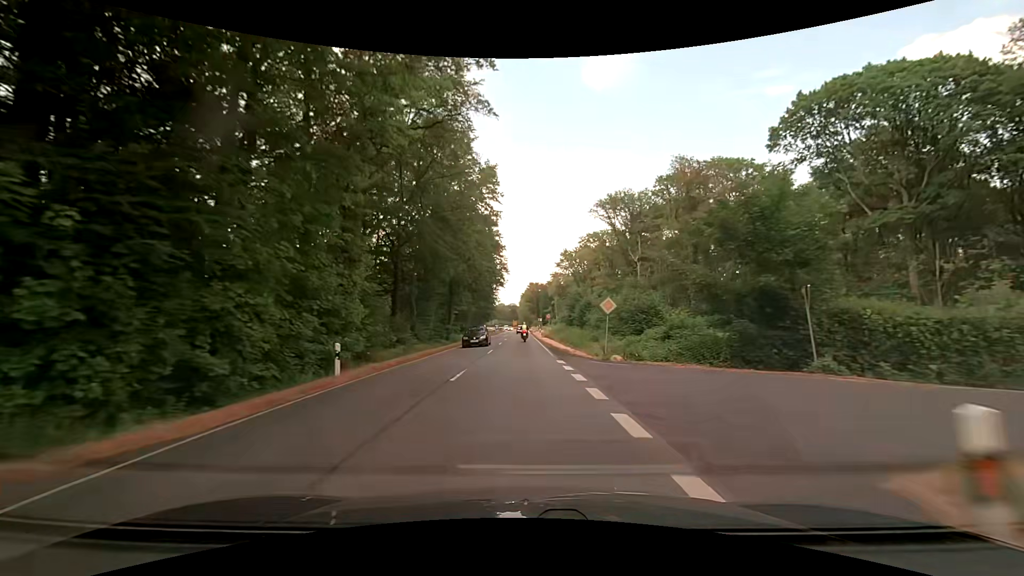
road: primary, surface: asphalt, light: Day
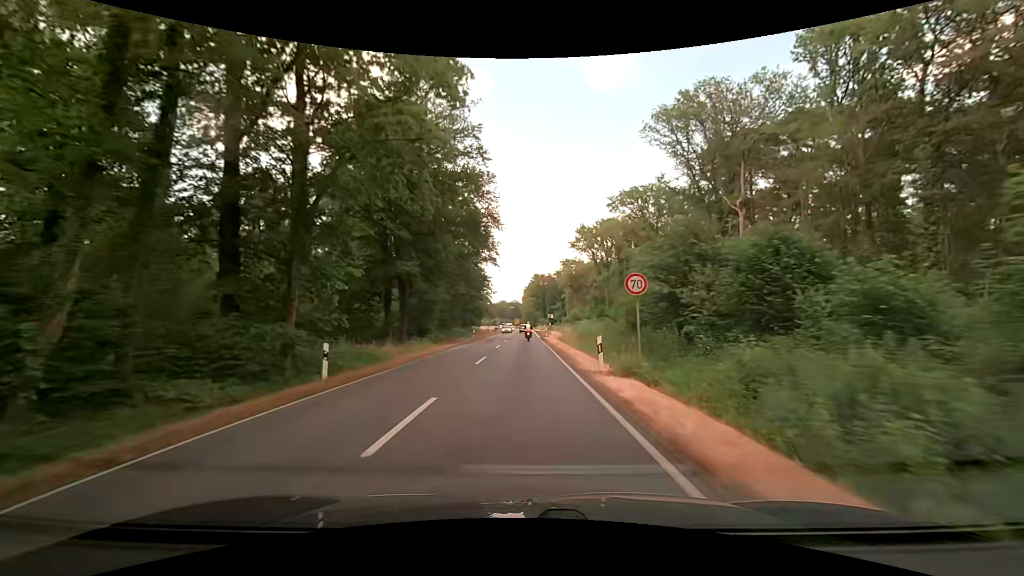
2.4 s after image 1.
(-0.1, +42.9) m; 0°
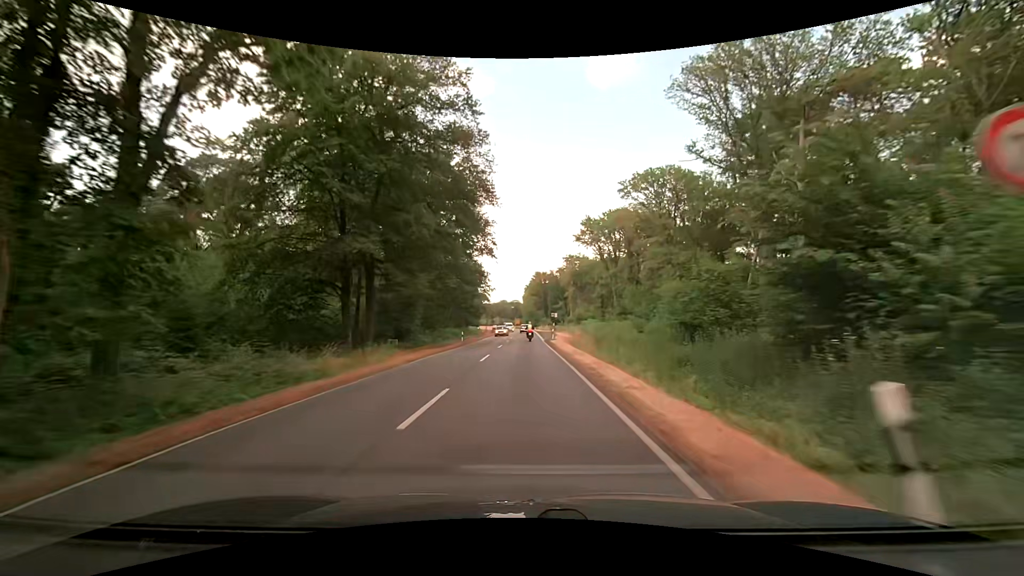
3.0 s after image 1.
(0.0, +10.7) m; 0°
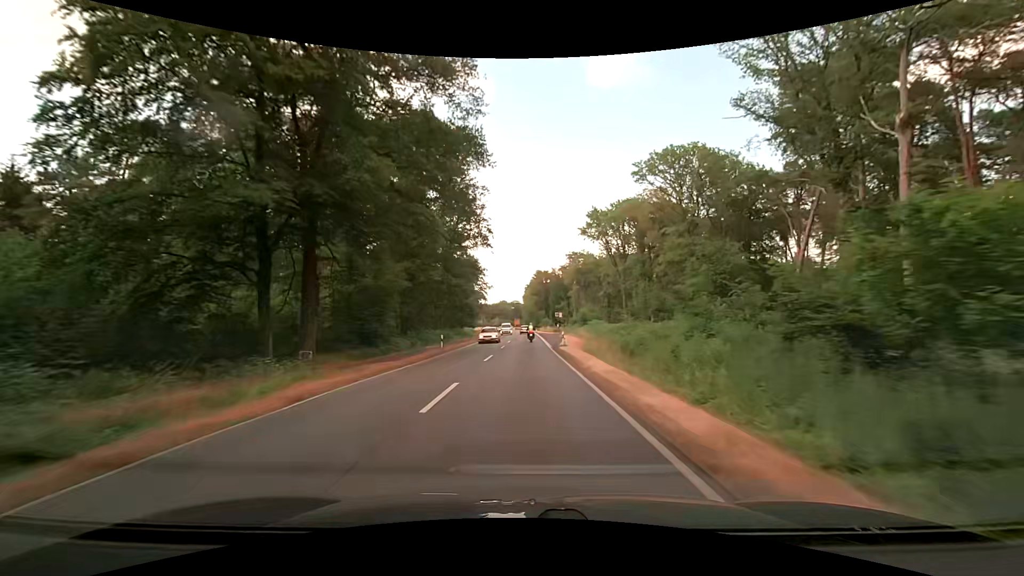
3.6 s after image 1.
(0.0, +10.8) m; 0°
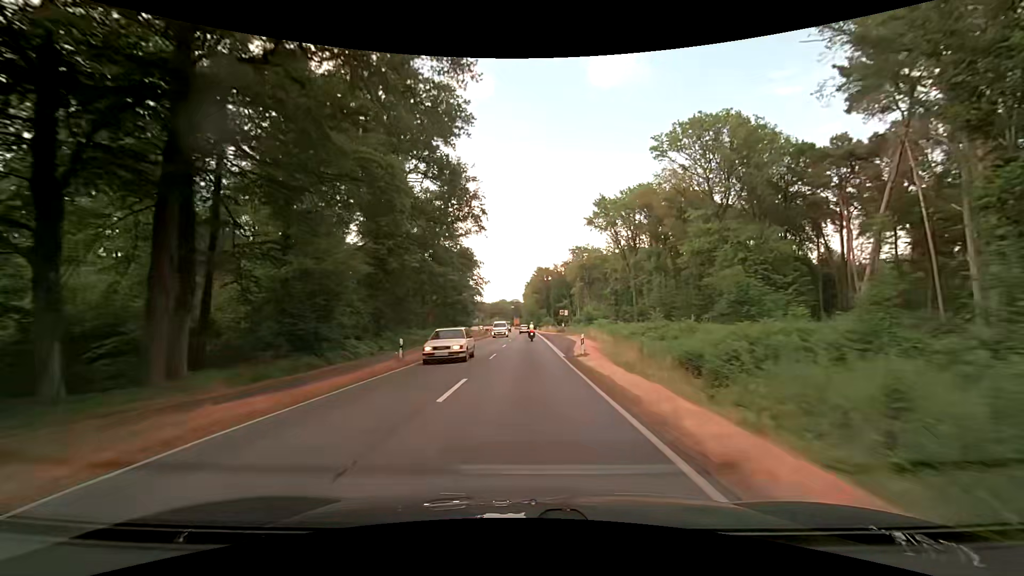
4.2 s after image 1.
(+0.1, +10.7) m; 0°
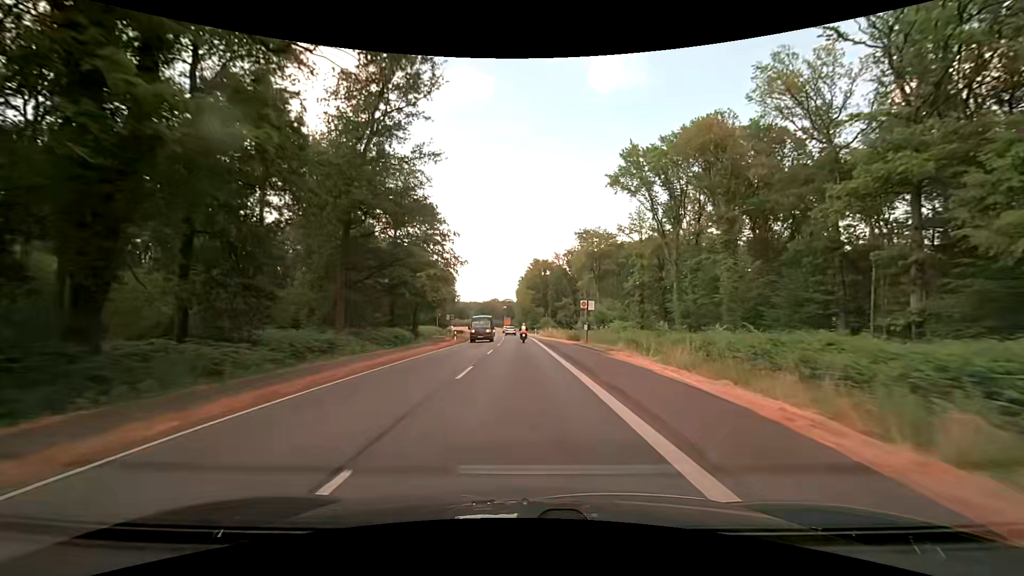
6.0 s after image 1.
(+0.3, +32.3) m; +1°
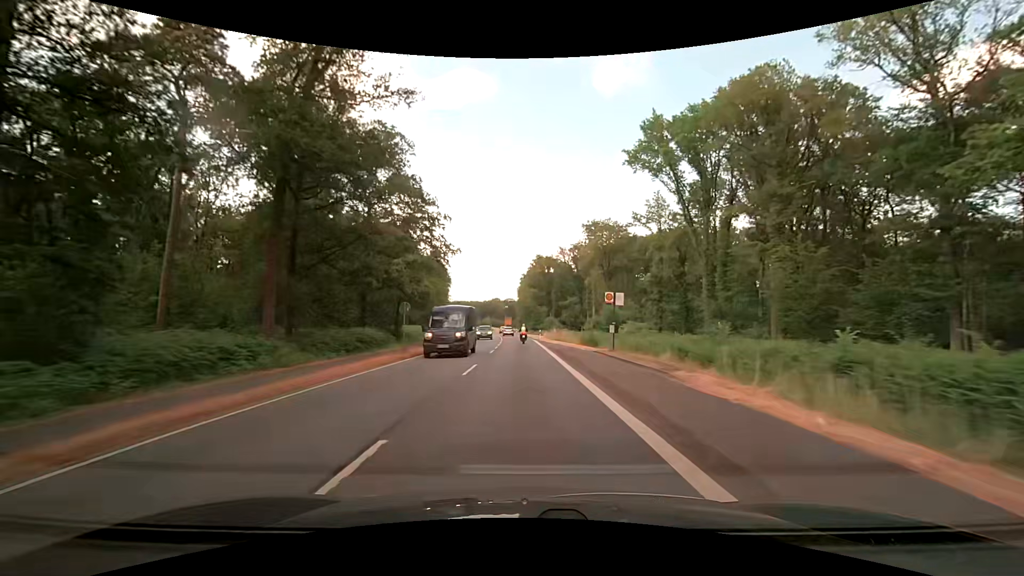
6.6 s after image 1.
(+0.1, +10.7) m; +1°
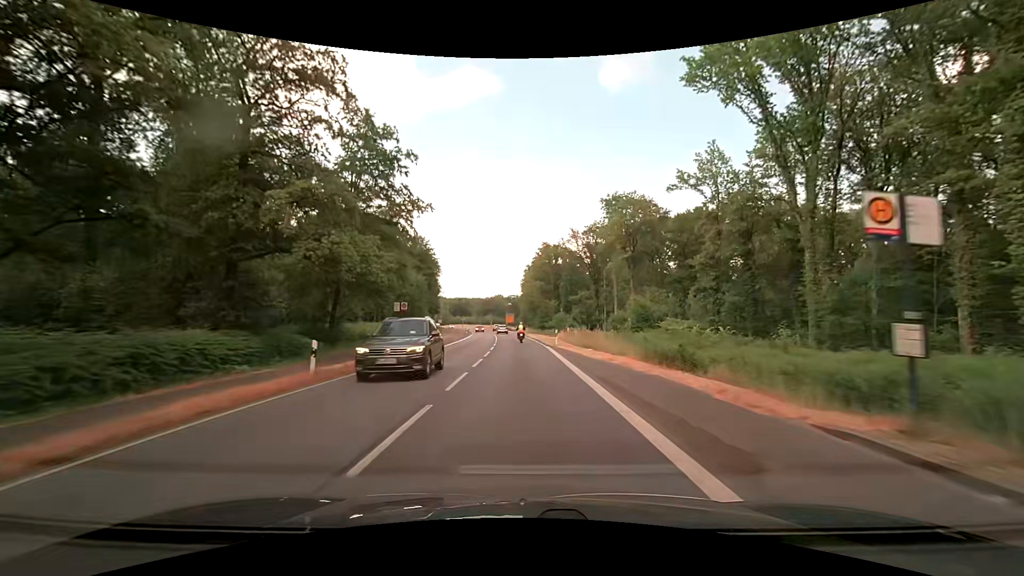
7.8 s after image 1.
(-0.2, +21.5) m; -1°
(0, +10) (0, +20) (0, +30) (0, +40) (-1, +50) (-1, +60) (-2, +70) (-3, +80) (-3, +90) (-4, +100) m
